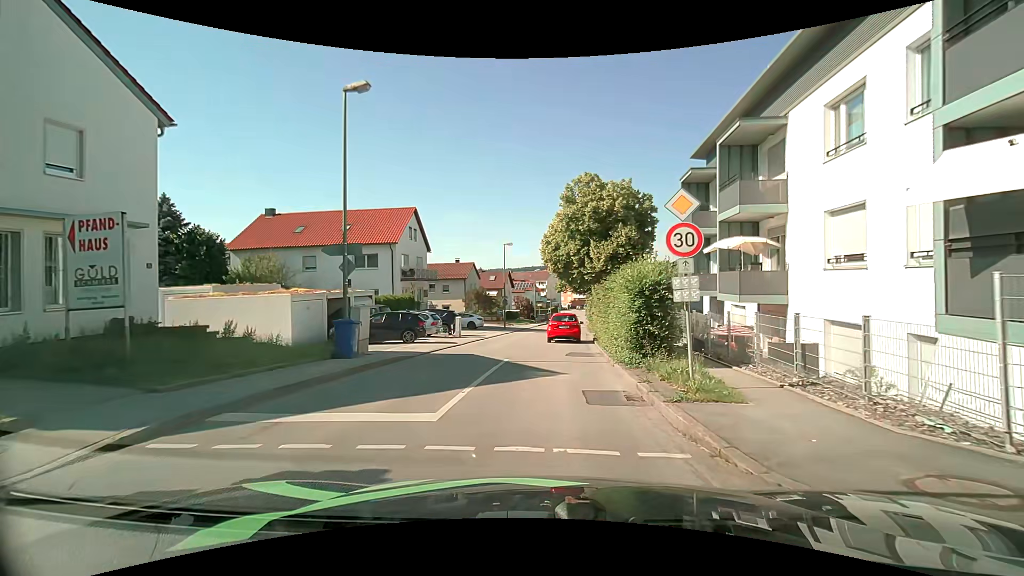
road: unclassified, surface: asphalt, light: Day
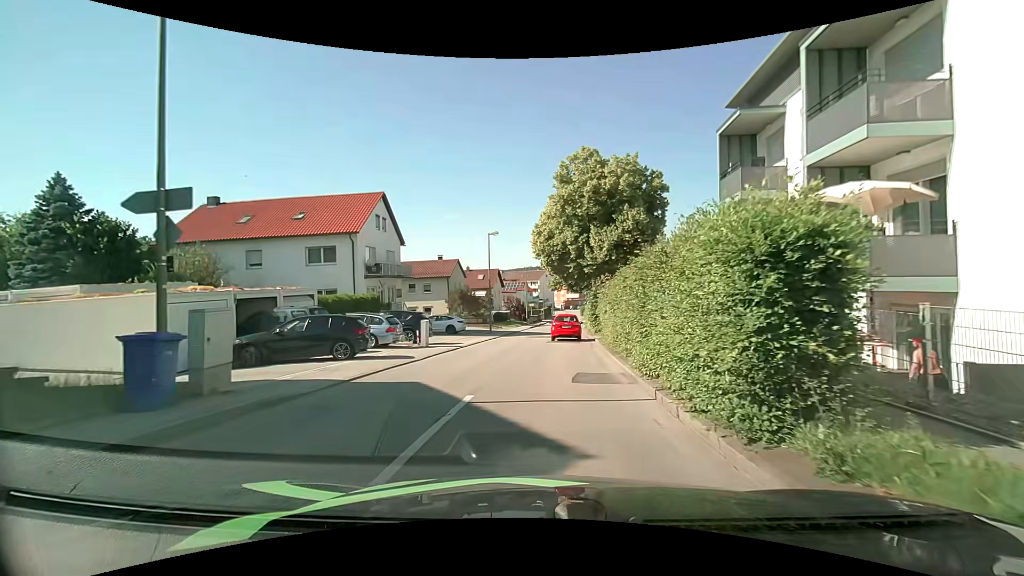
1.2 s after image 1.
(+0.1, +6.8) m; +2°
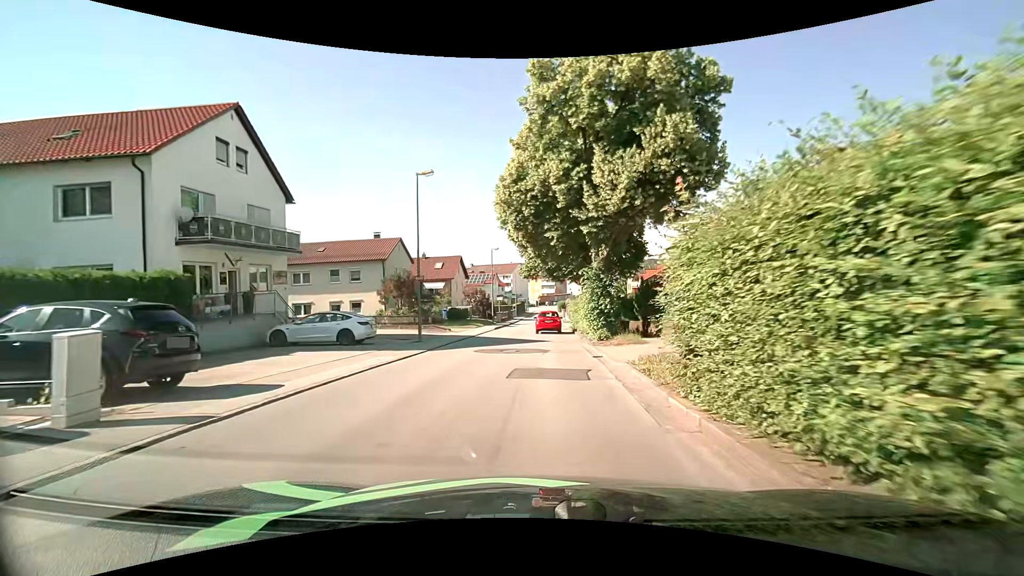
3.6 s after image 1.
(+0.3, +15.9) m; +2°
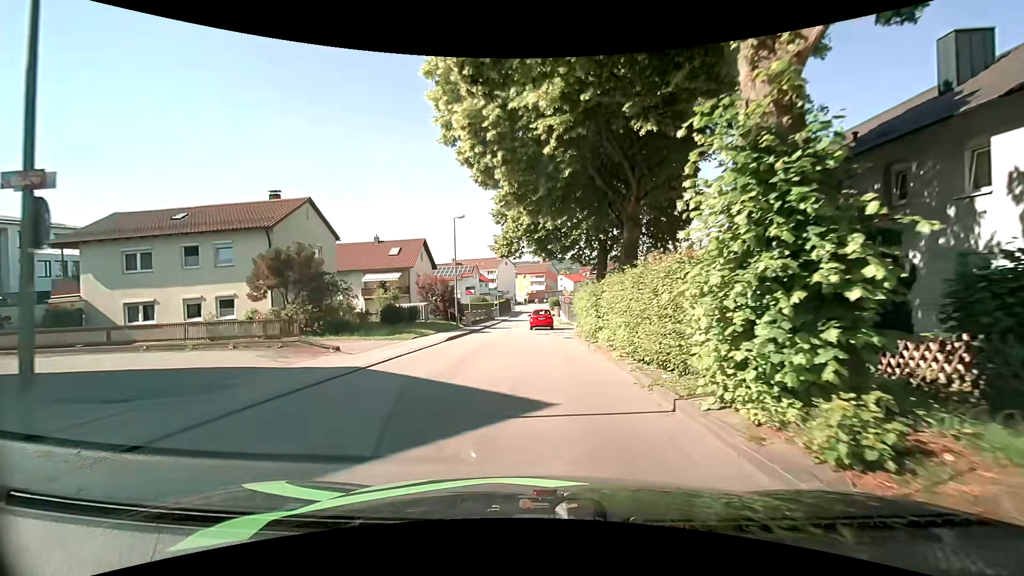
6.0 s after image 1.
(+0.2, +17.1) m; +1°
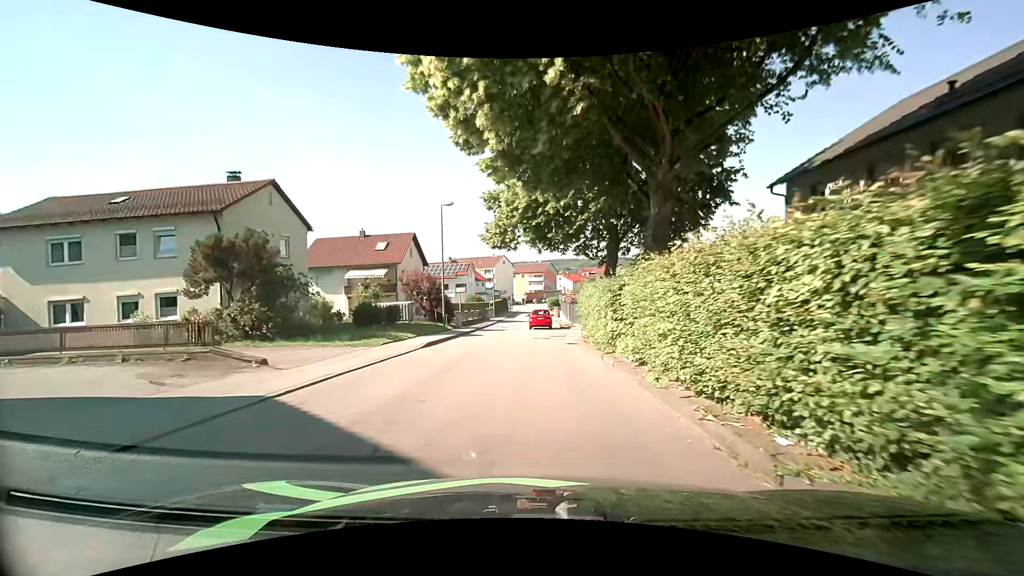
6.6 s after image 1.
(+0.1, +4.2) m; 0°
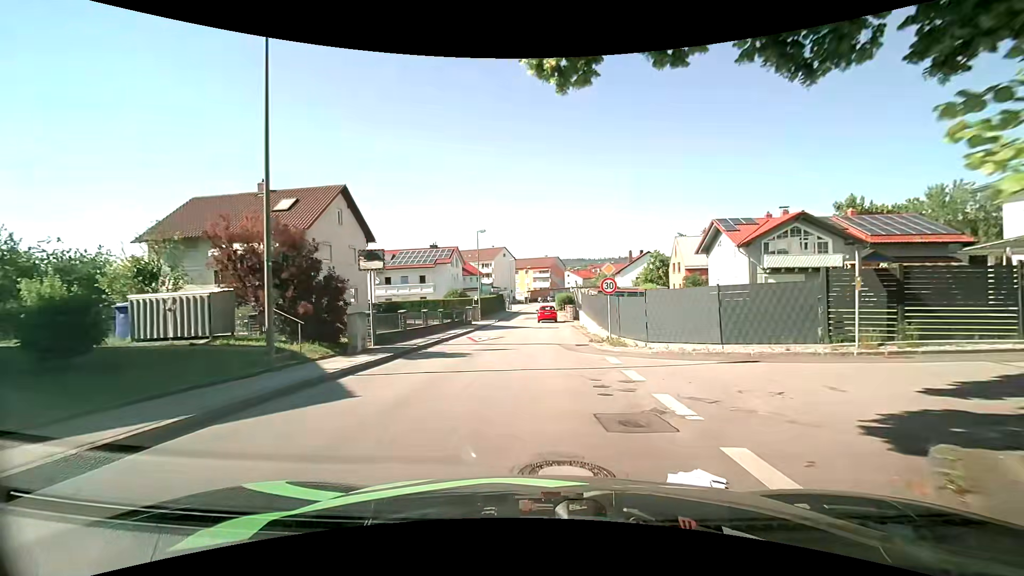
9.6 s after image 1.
(+0.1, +20.6) m; +1°
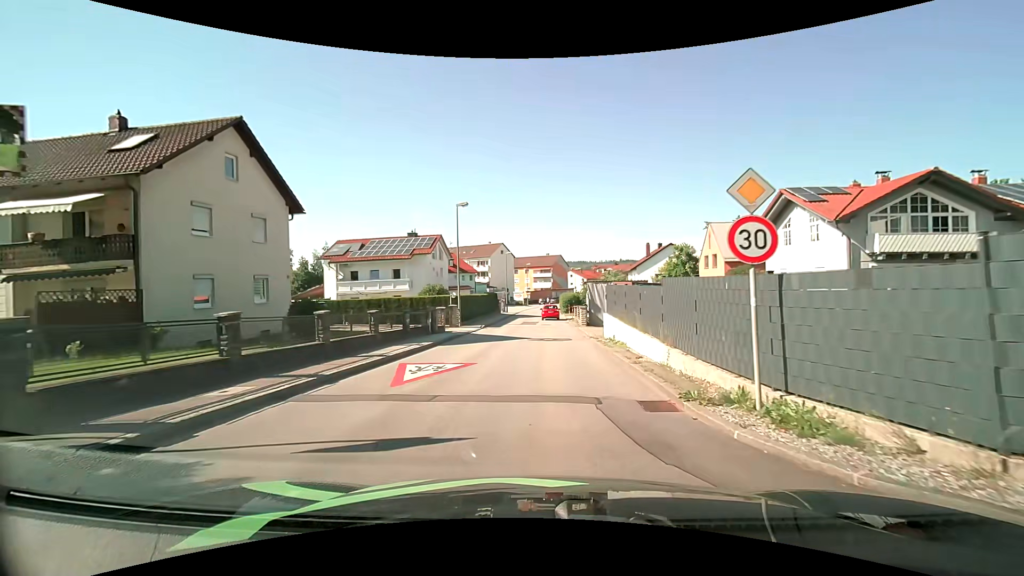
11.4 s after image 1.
(-0.2, +12.0) m; -1°
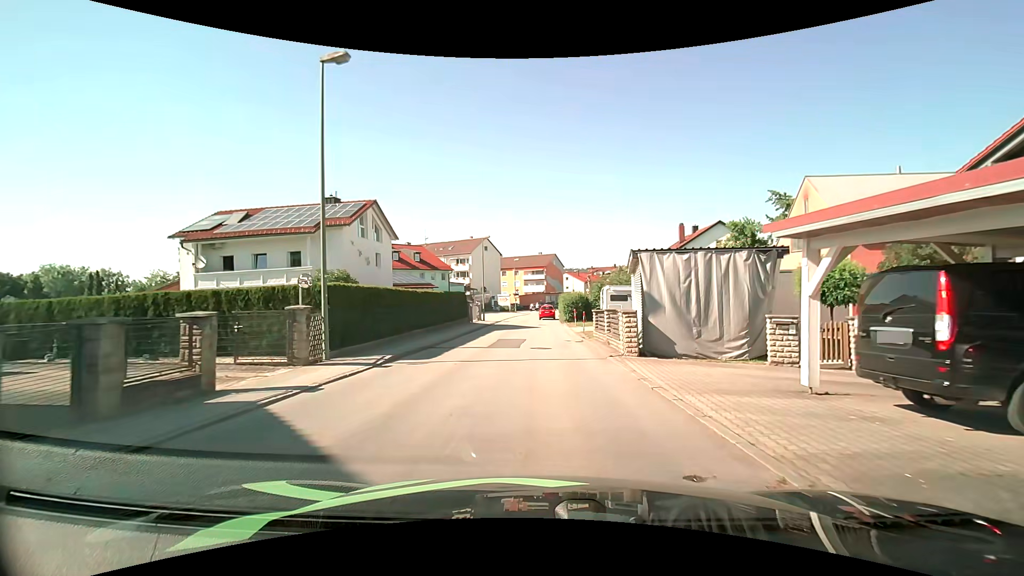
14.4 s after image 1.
(+0.1, +20.0) m; +1°
(0, +10) (0, +20) (0, +30) (0, +40) (0, +50) (+1, +60) (+2, +70) (+4, +80) (+7, +89) (+10, +99) m
